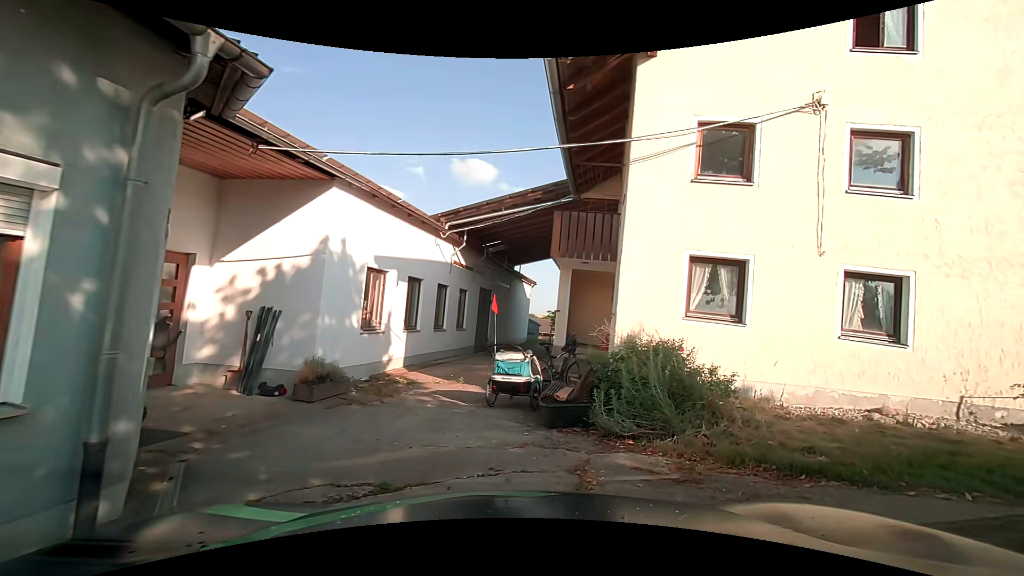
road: unclassified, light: Day
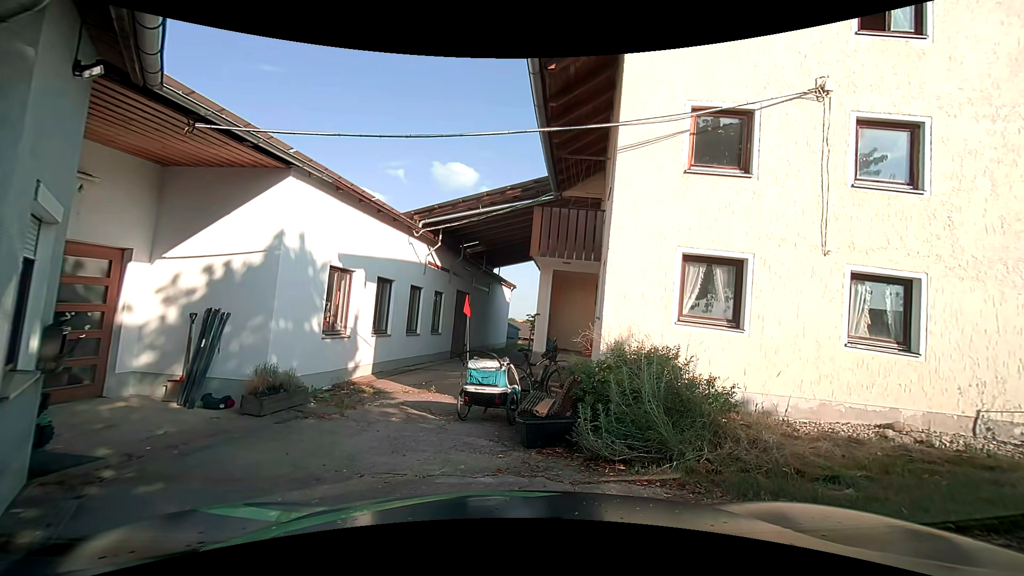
(0.0, +0.8) m; 0°
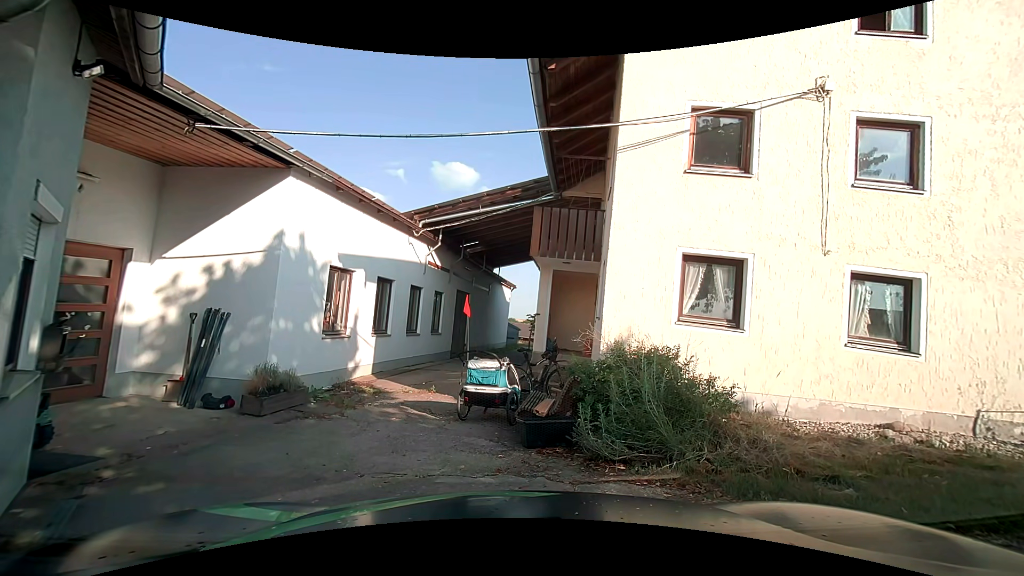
(0.0, 0.0) m; 0°
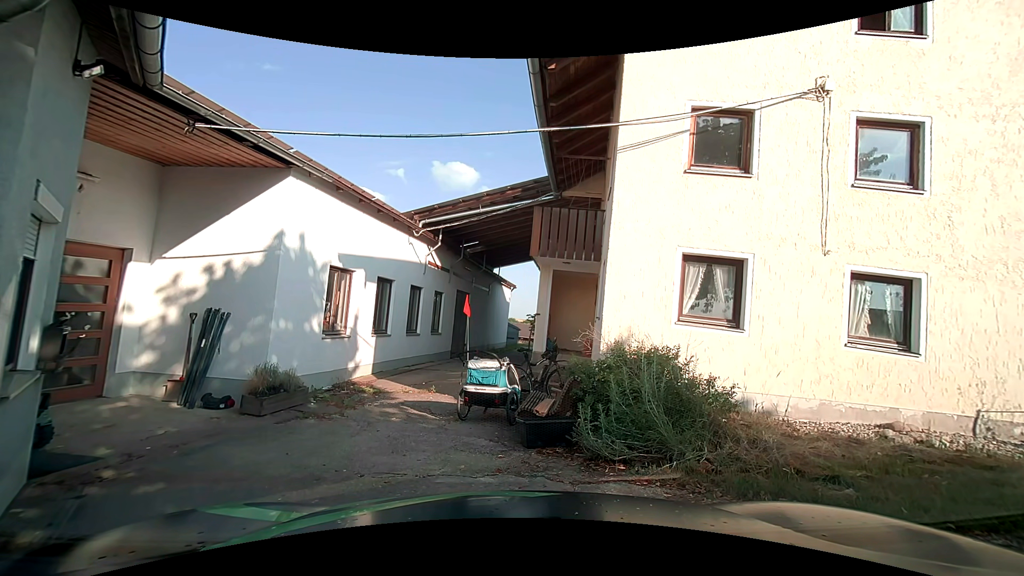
(0.0, 0.0) m; 0°
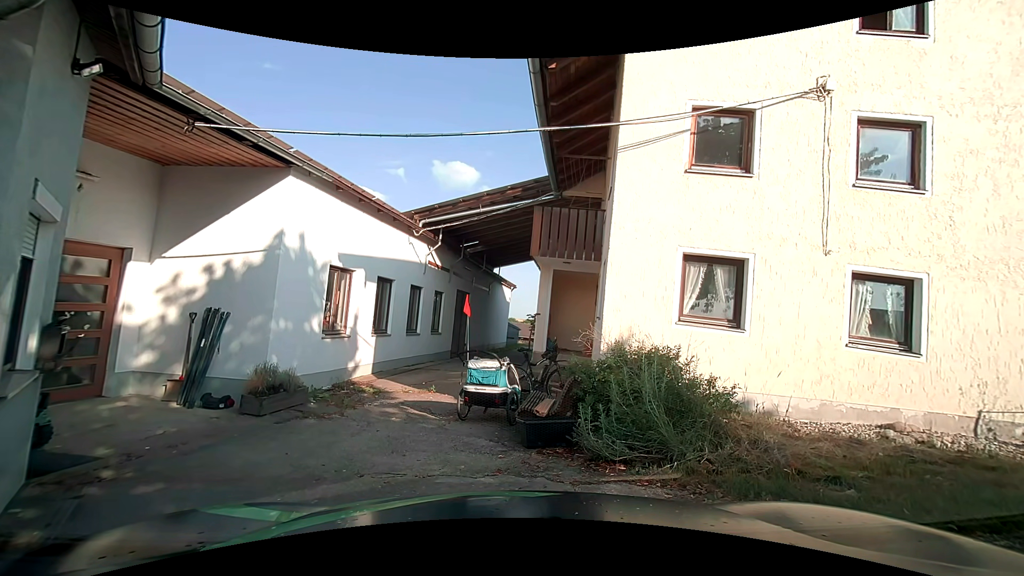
(0.0, 0.0) m; 0°
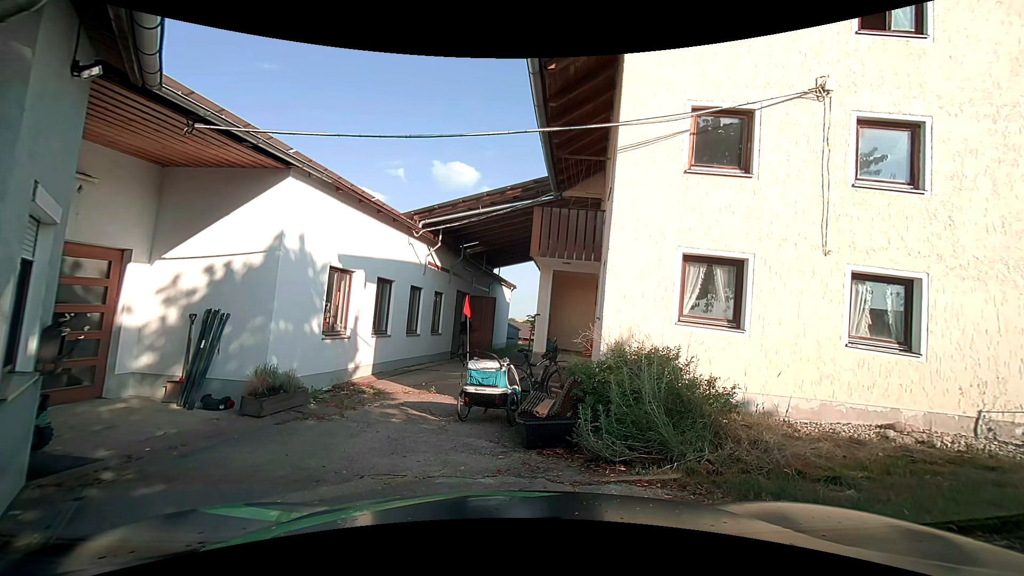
(0.0, 0.0) m; 0°
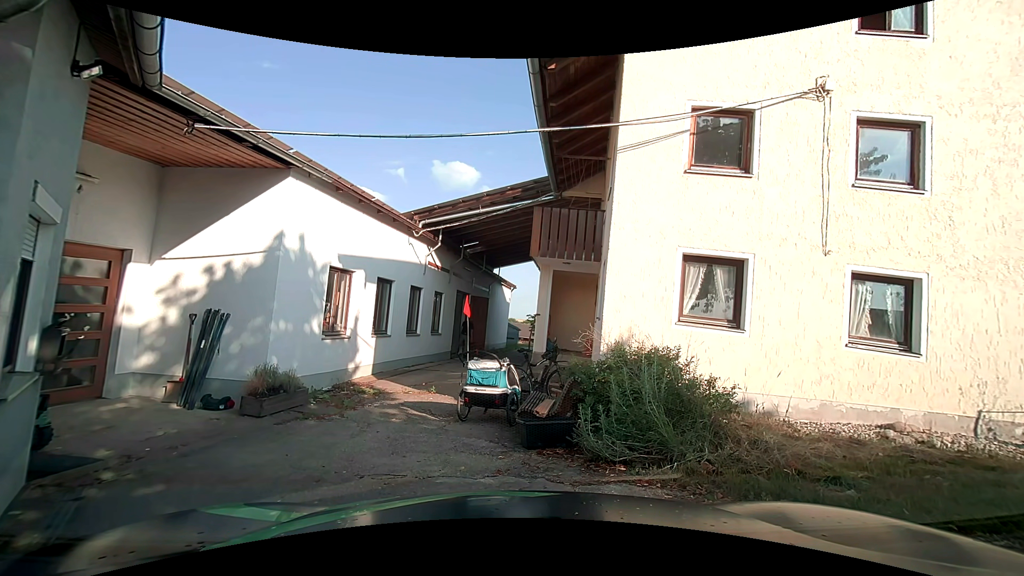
(0.0, 0.0) m; 0°
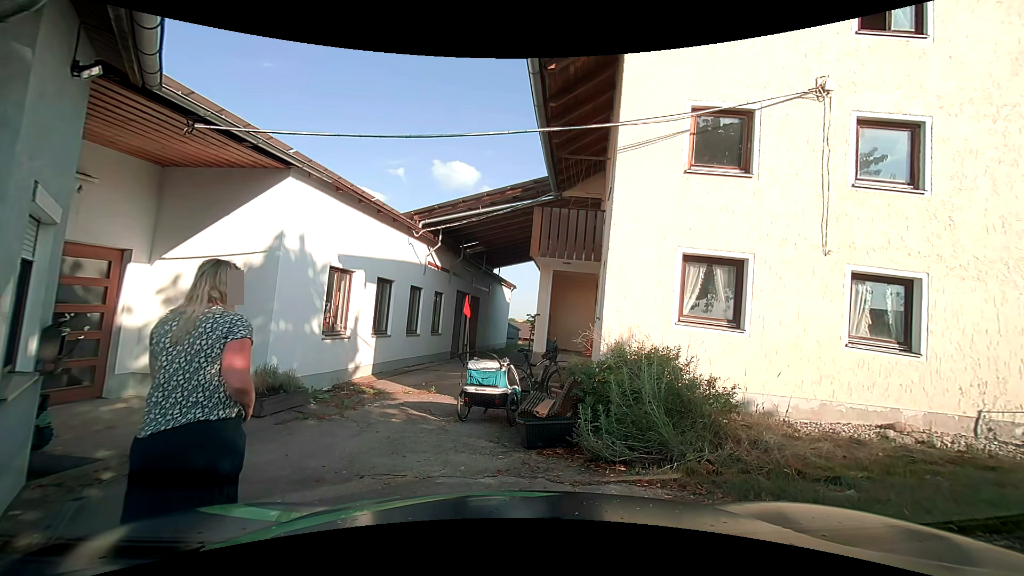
(0.0, 0.0) m; 0°
